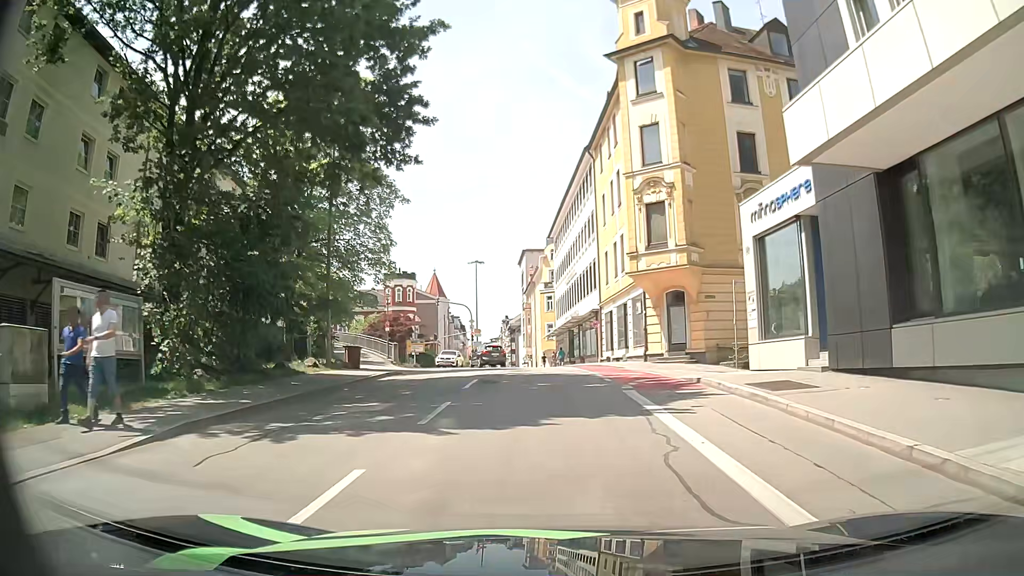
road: tertiary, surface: asphalt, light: Day
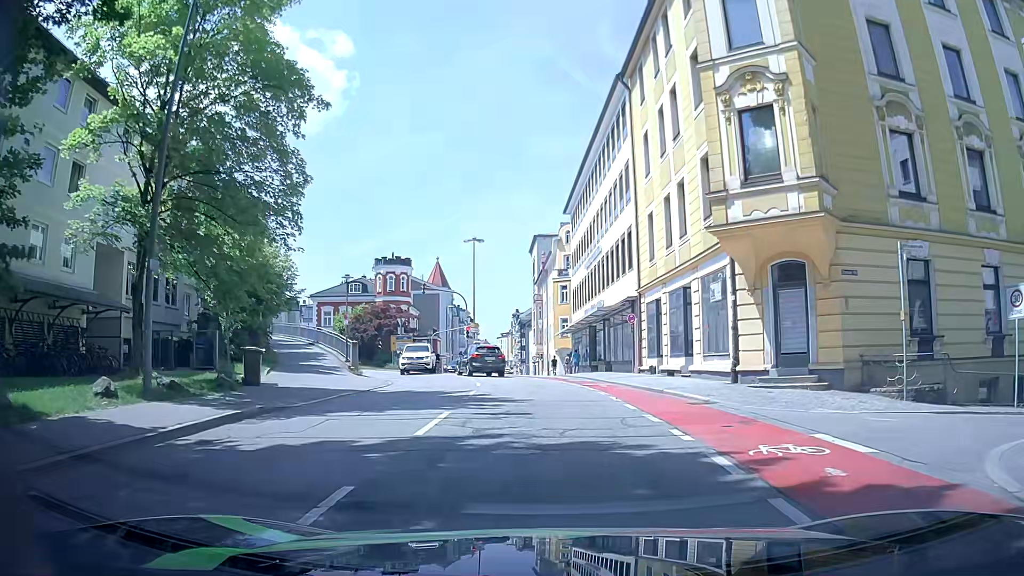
(-0.6, +12.6) m; -4°
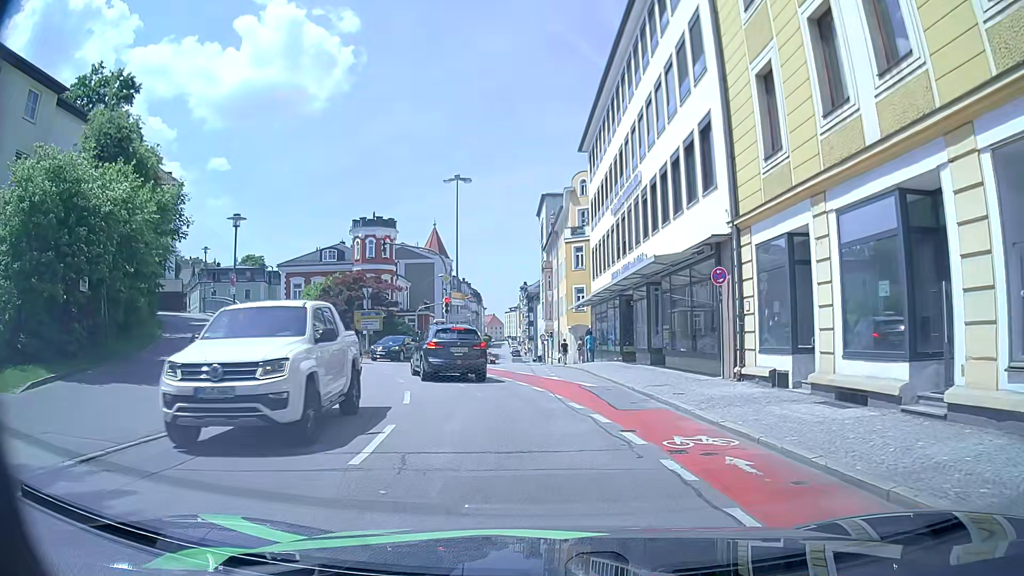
(+0.3, +13.9) m; +1°
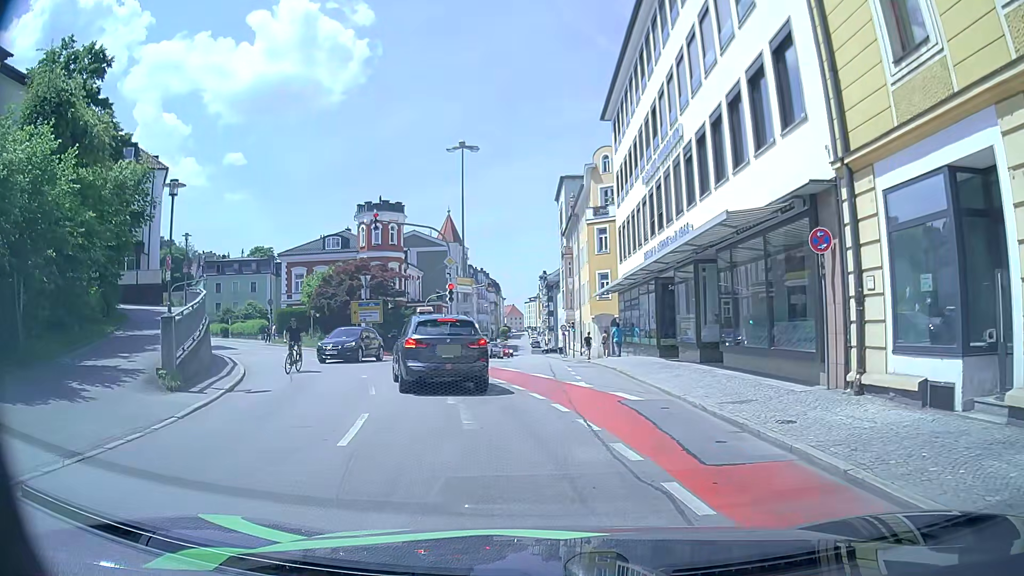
(0.0, +5.1) m; -2°
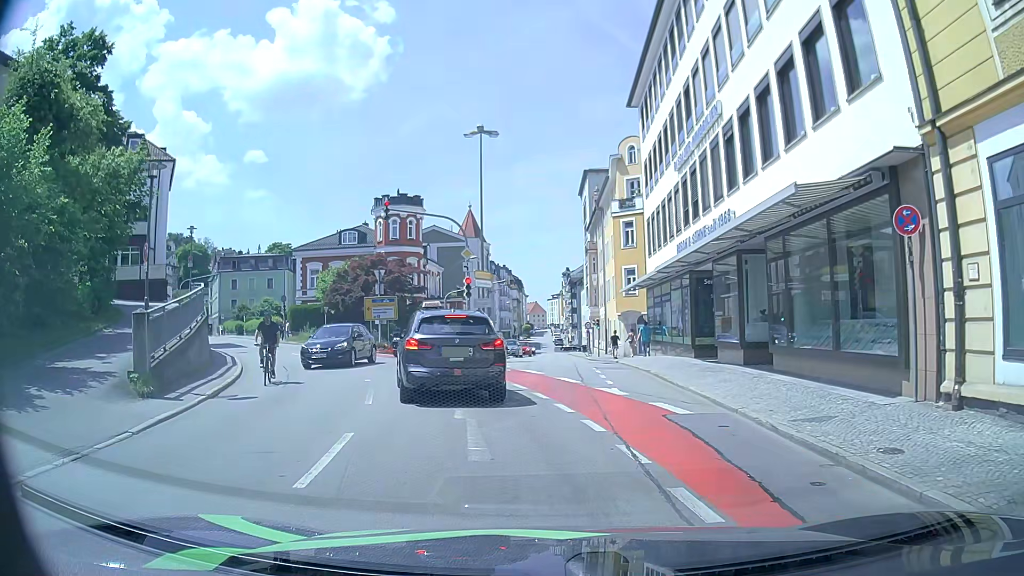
(0.0, +2.1) m; -3°
